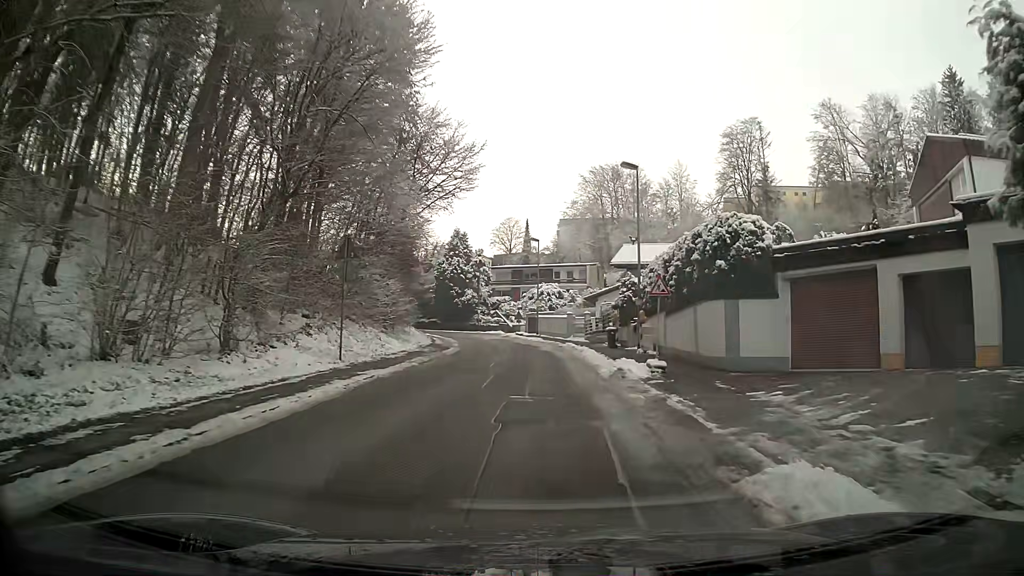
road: residential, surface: asphalt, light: Day
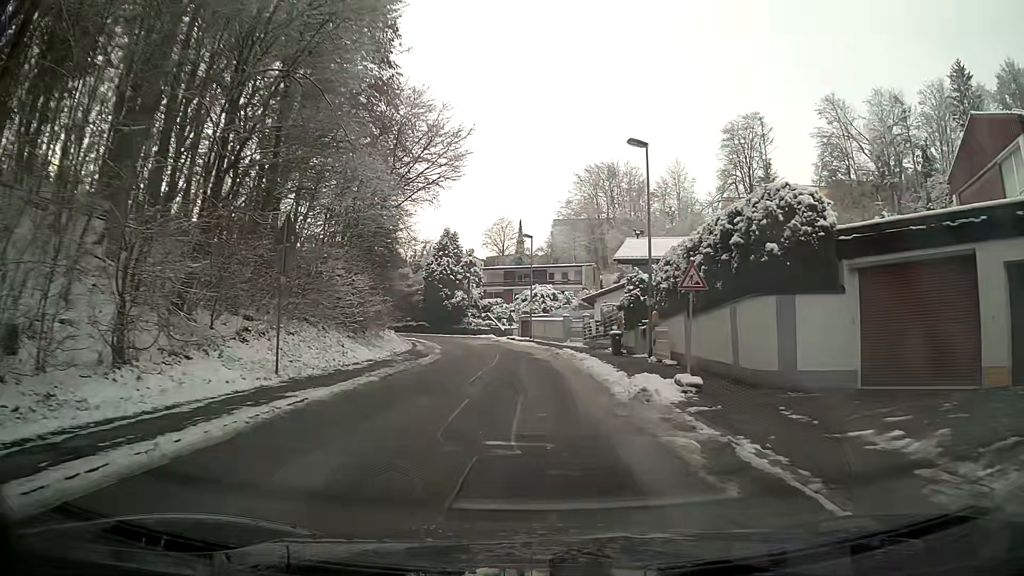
(0.0, +4.4) m; 0°
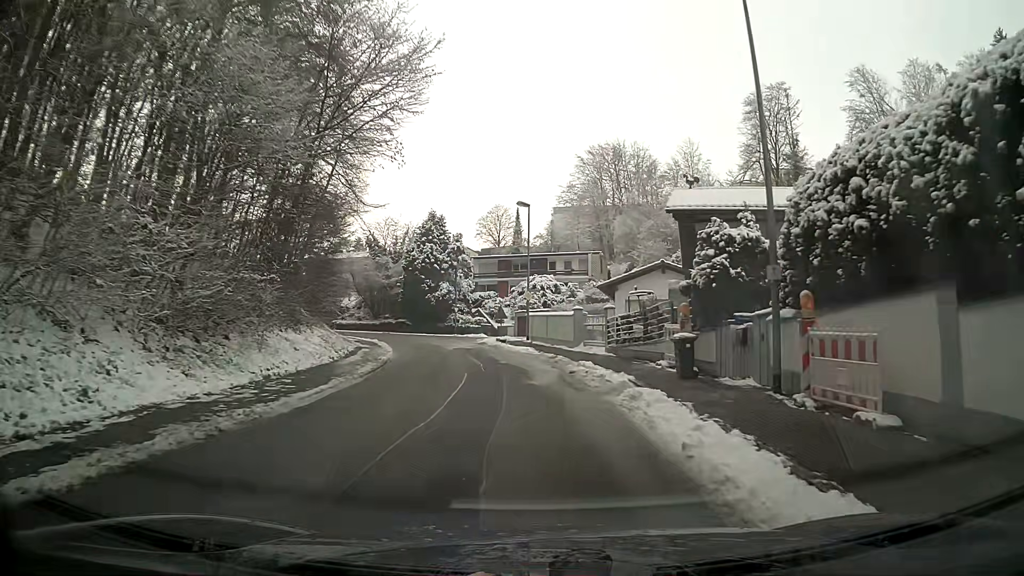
(+0.1, +13.1) m; +1°
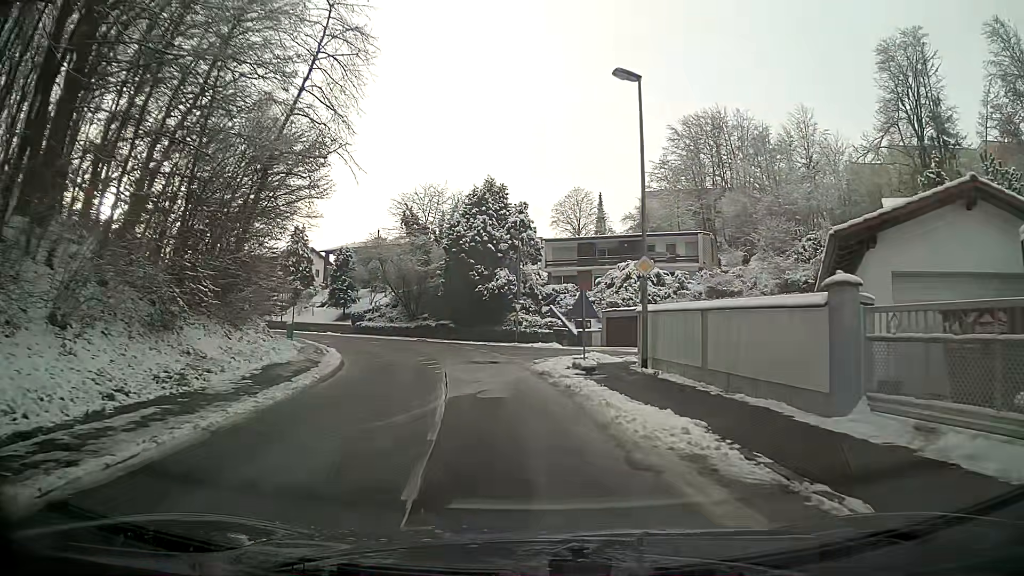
(-1.4, +21.7) m; -9°
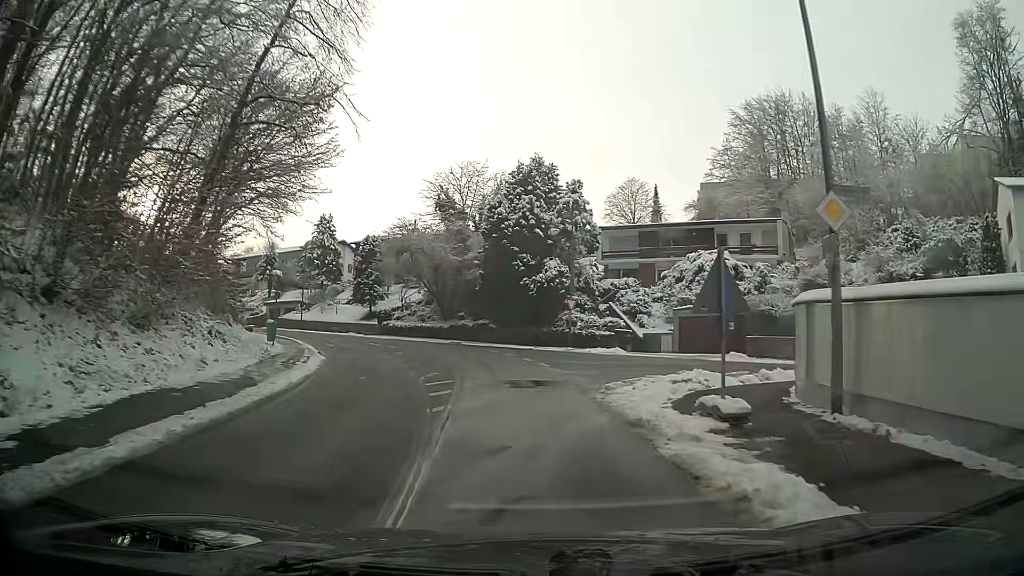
(-0.3, +8.8) m; -4°
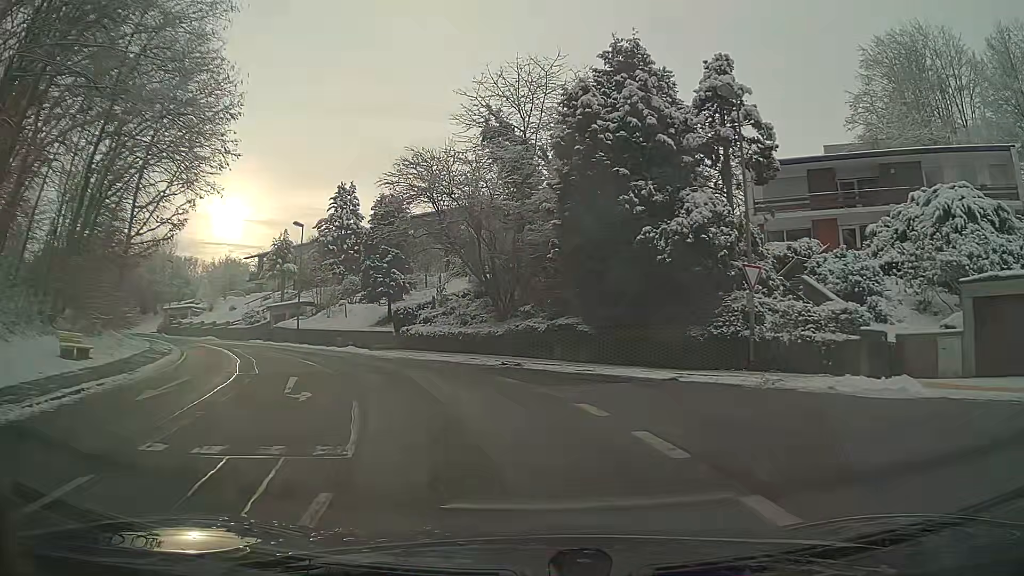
(-1.2, +22.5) m; -9°
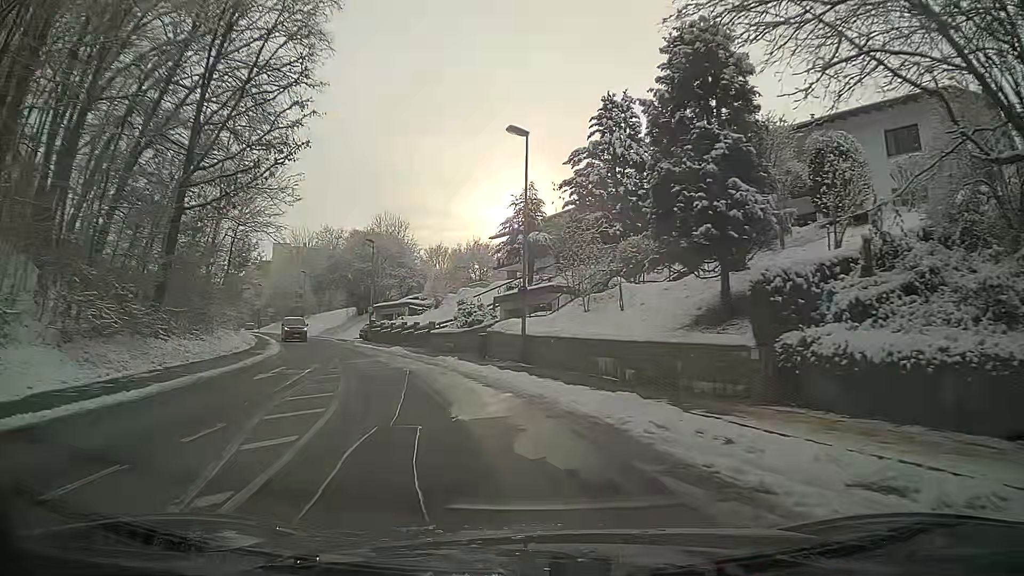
(-5.2, +22.9) m; -25°
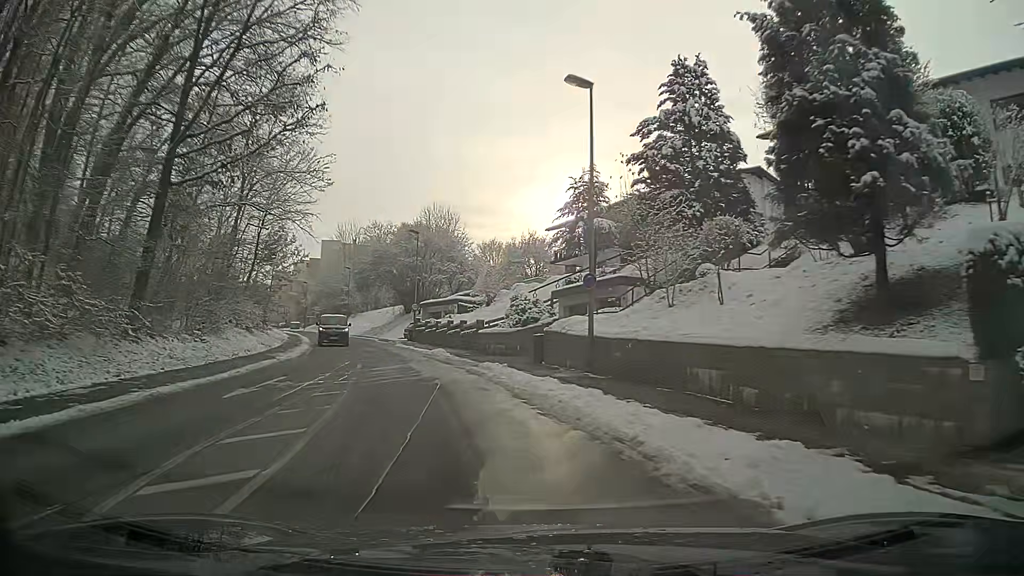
(-0.2, +4.9) m; -5°
(-1, +10) (-2, +20) (-5, +30) (-7, +39) (-10, +49) (-14, +58) (-18, +67) (-22, +76) (-26, +86) (-30, +94) m
